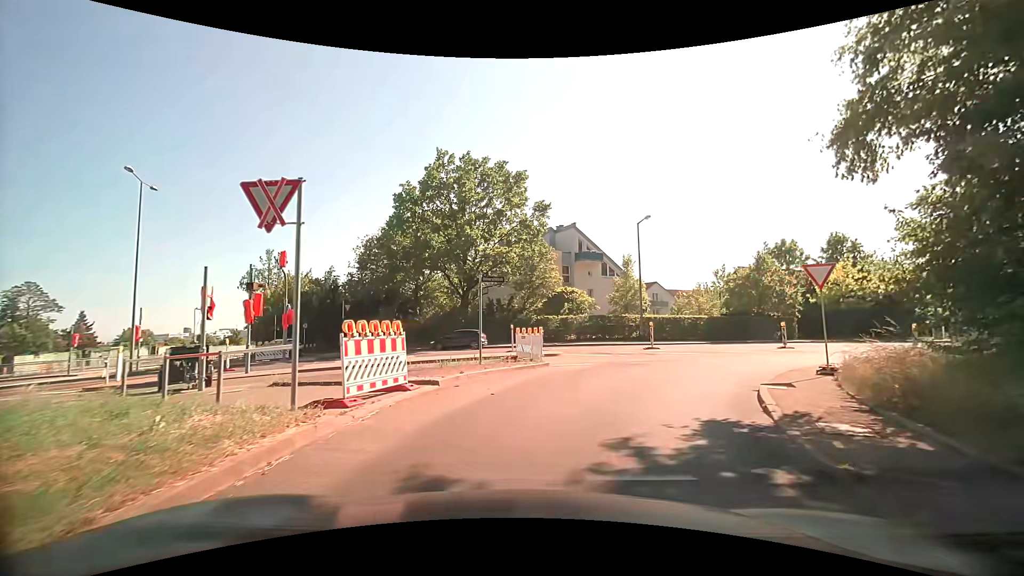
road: trunk_link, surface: asphalt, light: Day
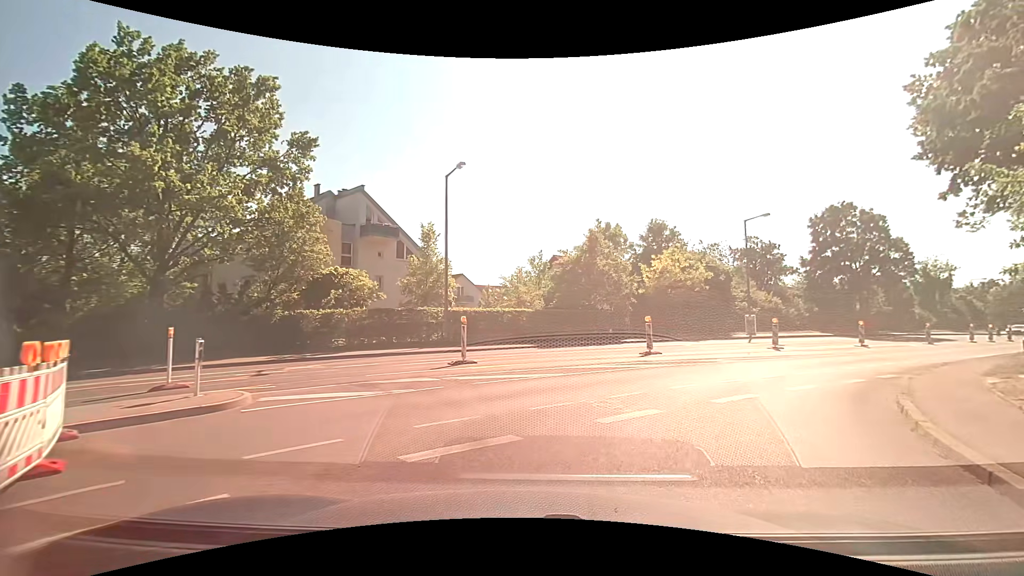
(+2.3, +13.4) m; +24°
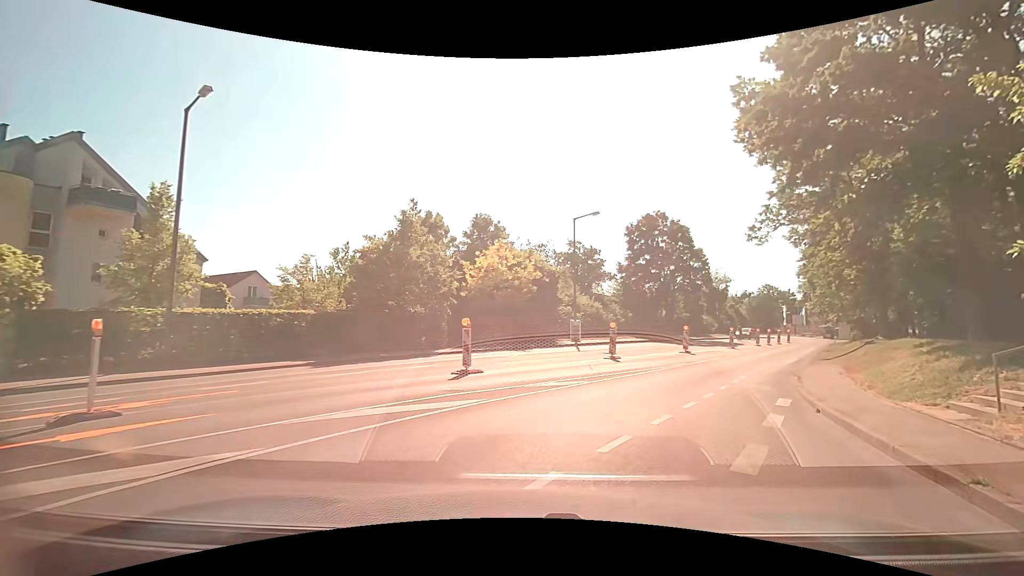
(+1.0, +7.2) m; +17°
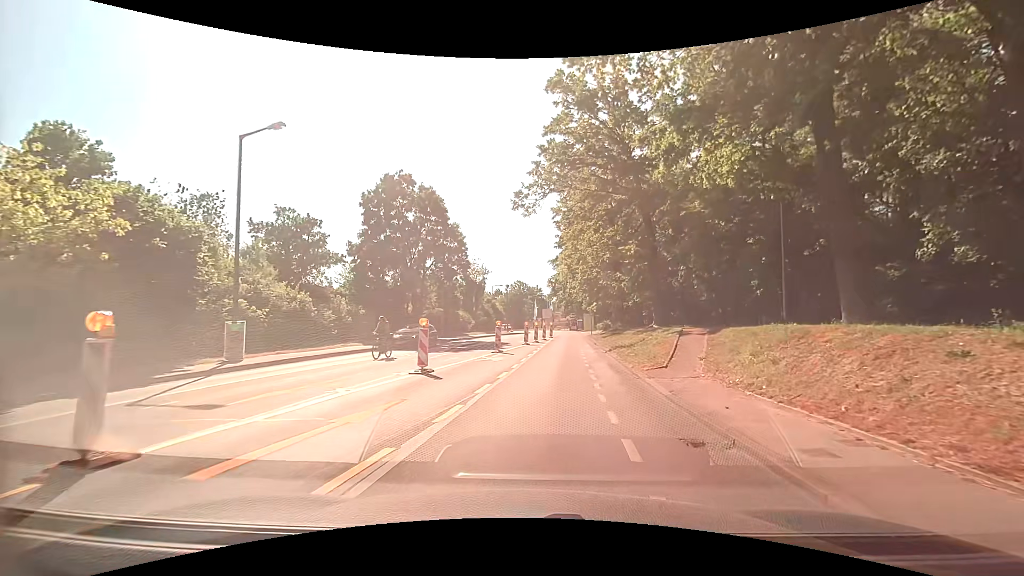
(+4.9, +15.9) m; +27°
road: tertiary
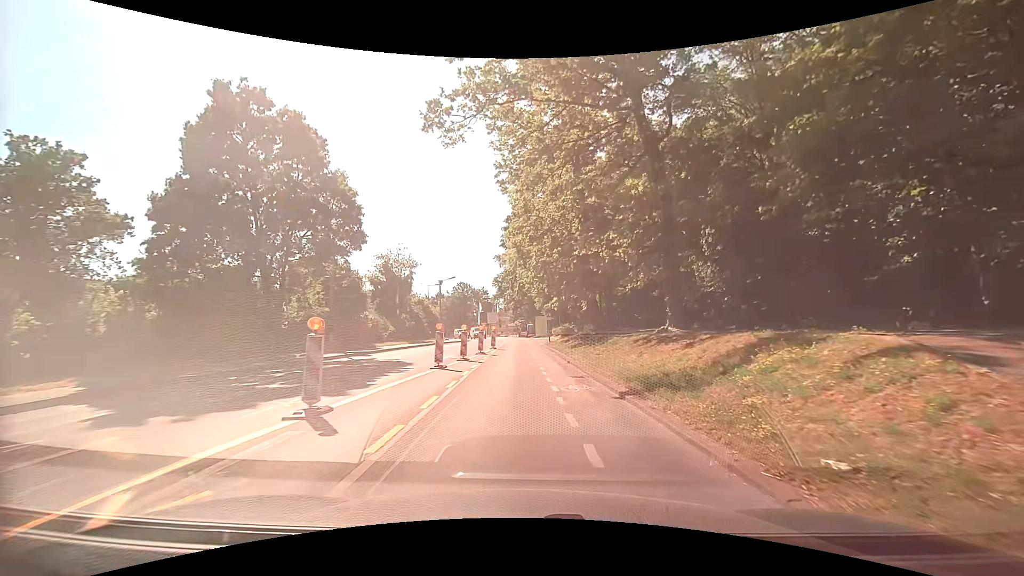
(+1.3, +16.6) m; +7°
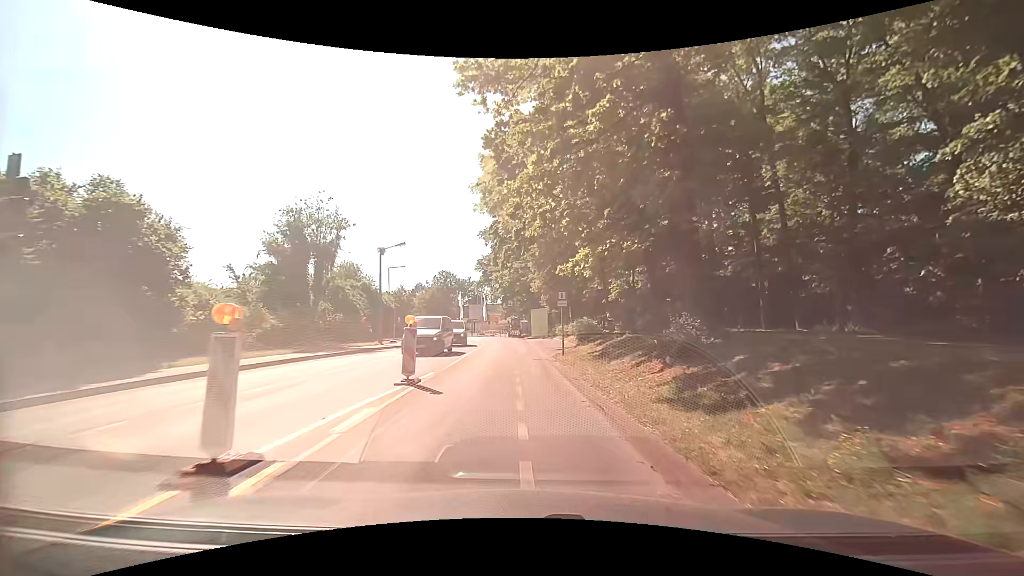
(+0.1, +23.2) m; 0°
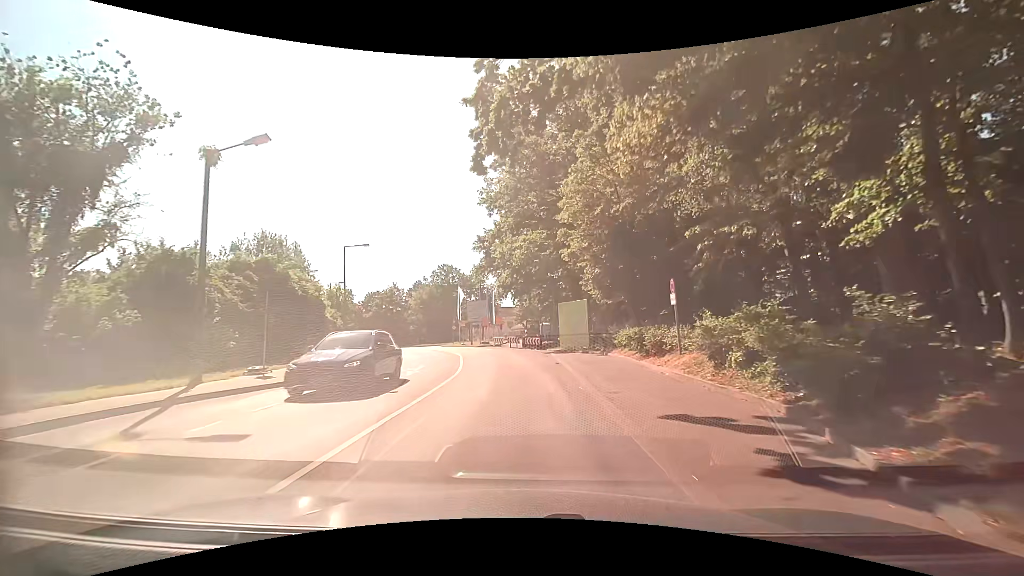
(-0.3, +23.4) m; -4°
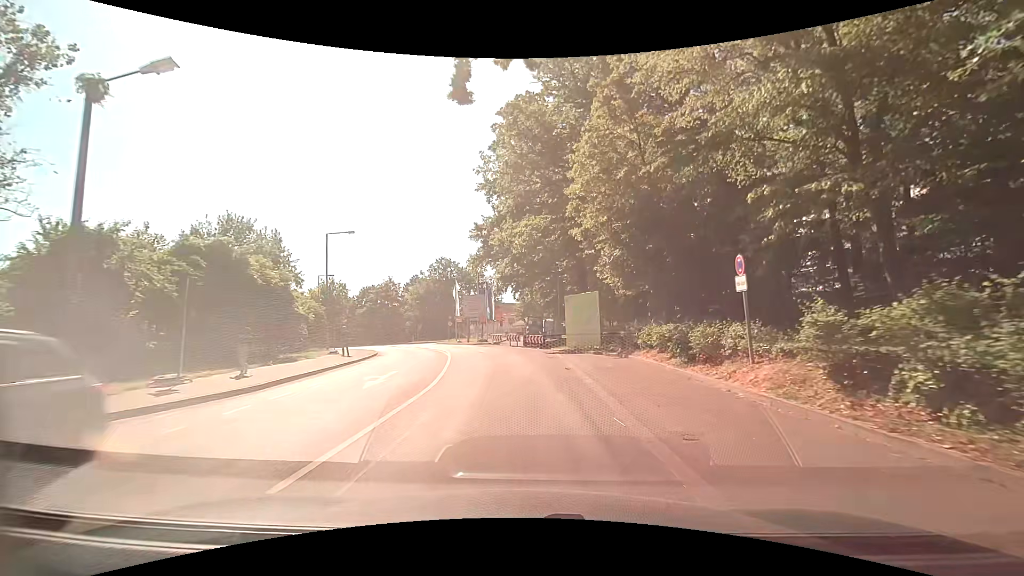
(+0.1, +4.7) m; +1°
(0, +10) (0, +20) (-2, +30) (-4, +40) (-7, +49) (-11, +58) (-15, +68) (-20, +76) (-25, +84) (-32, +92) m
